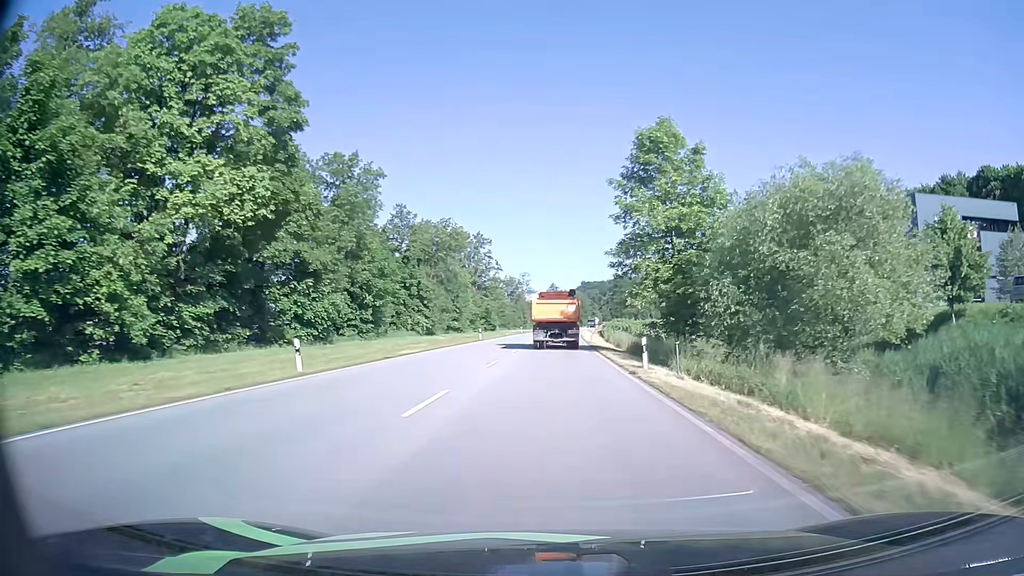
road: primary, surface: asphalt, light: Day
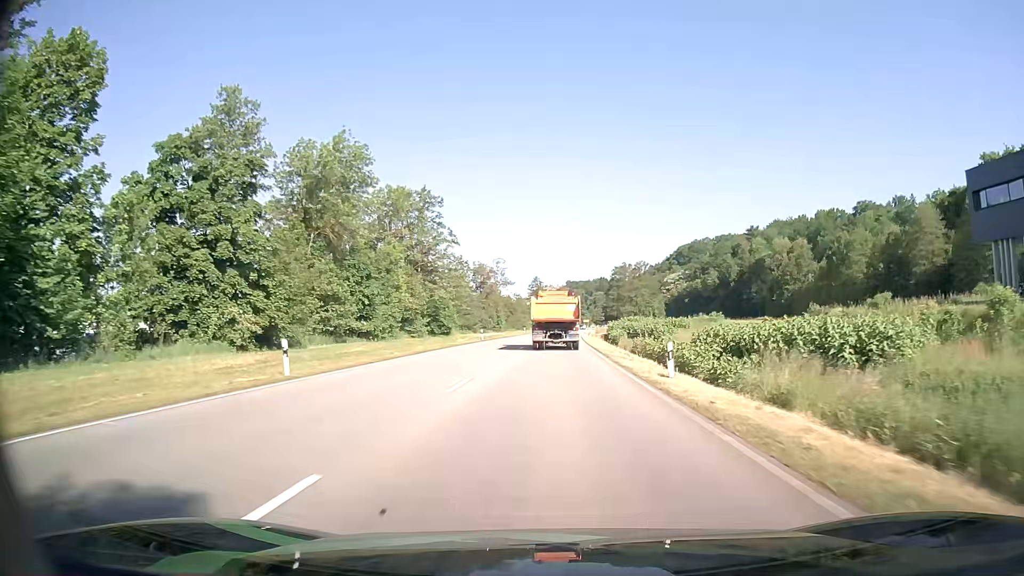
(+0.4, +43.7) m; +1°
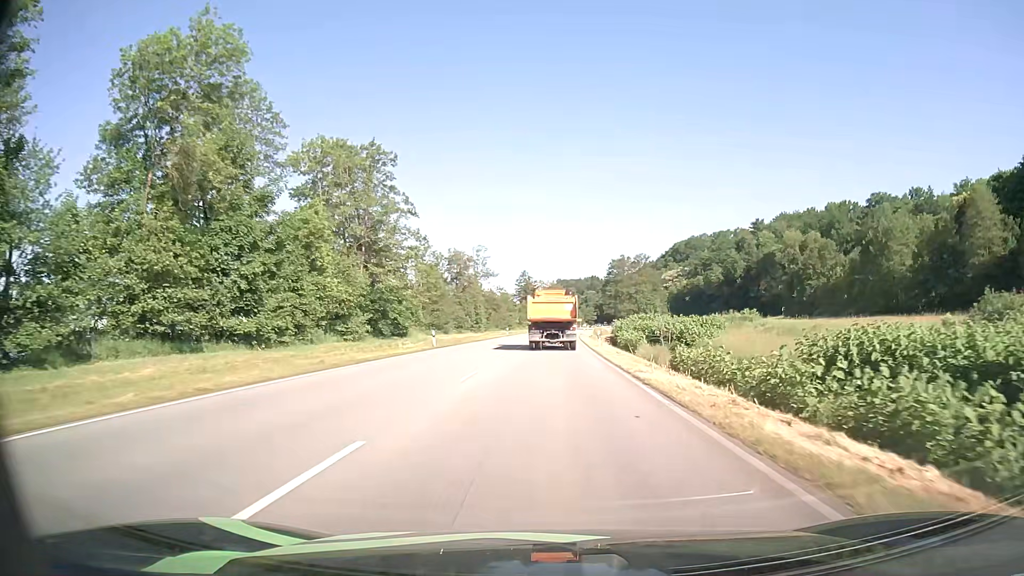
(+0.1, +22.1) m; +1°
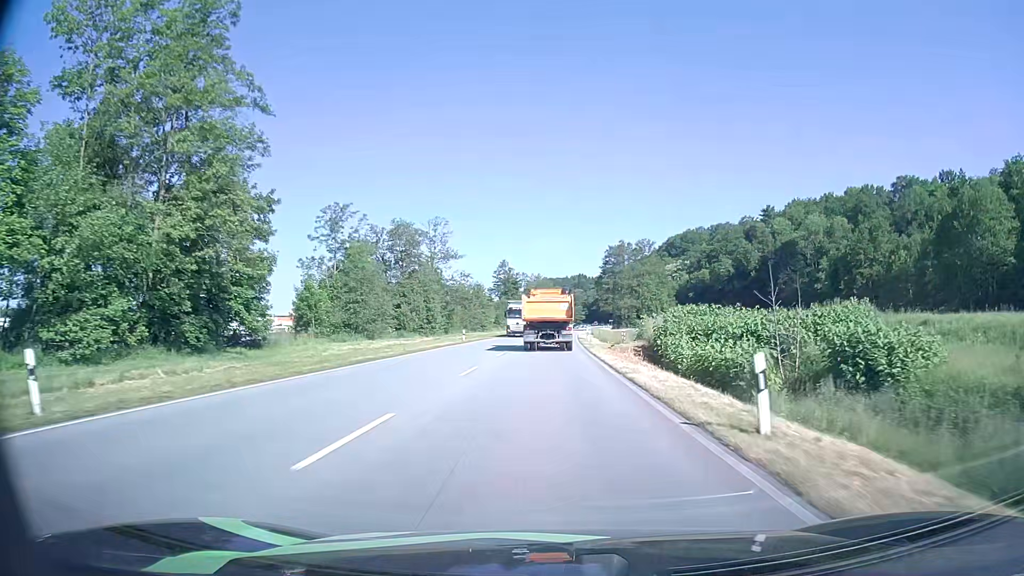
(+0.4, +33.5) m; +1°
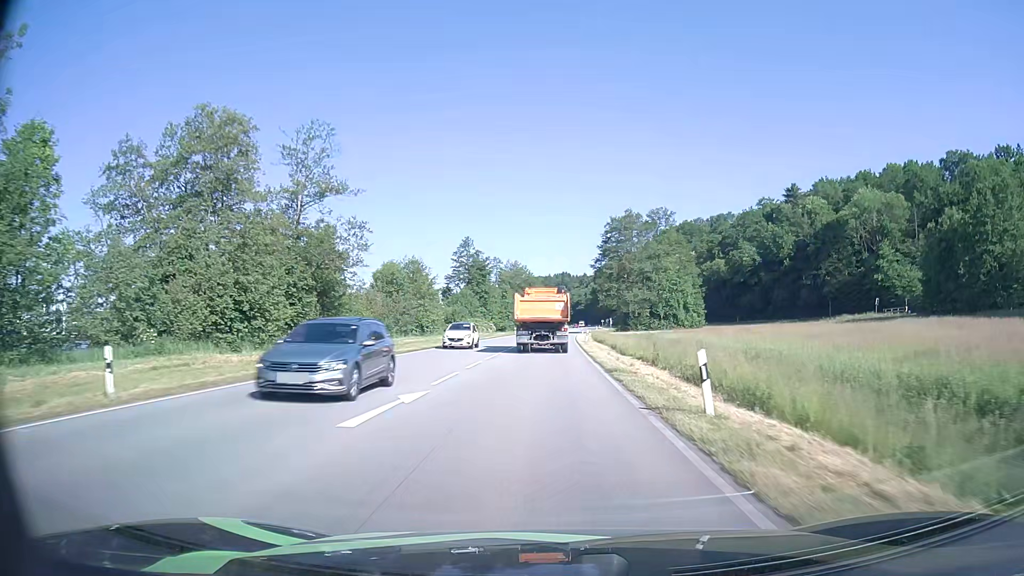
(+0.7, +45.1) m; +2°
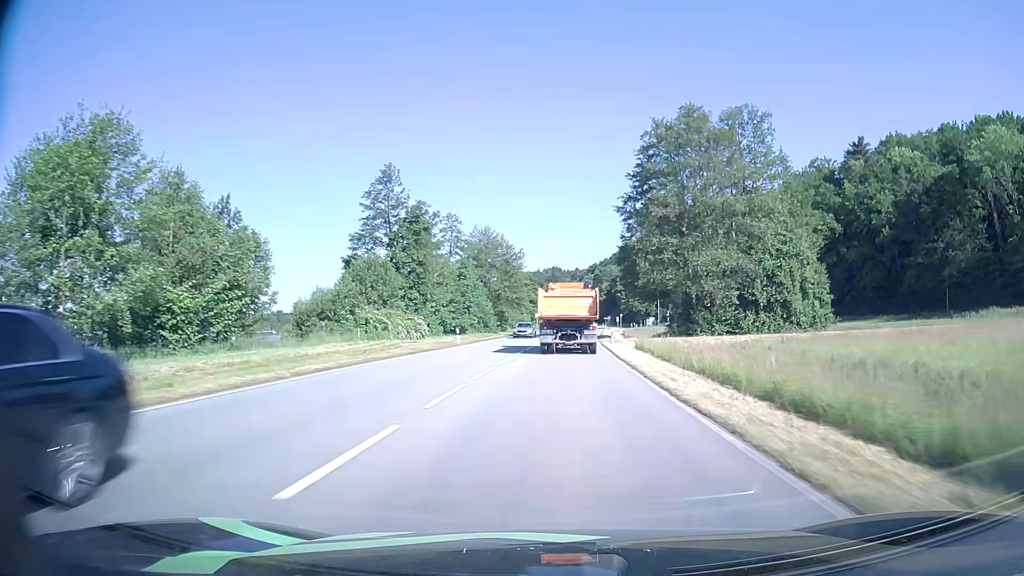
(+0.2, +57.1) m; +1°
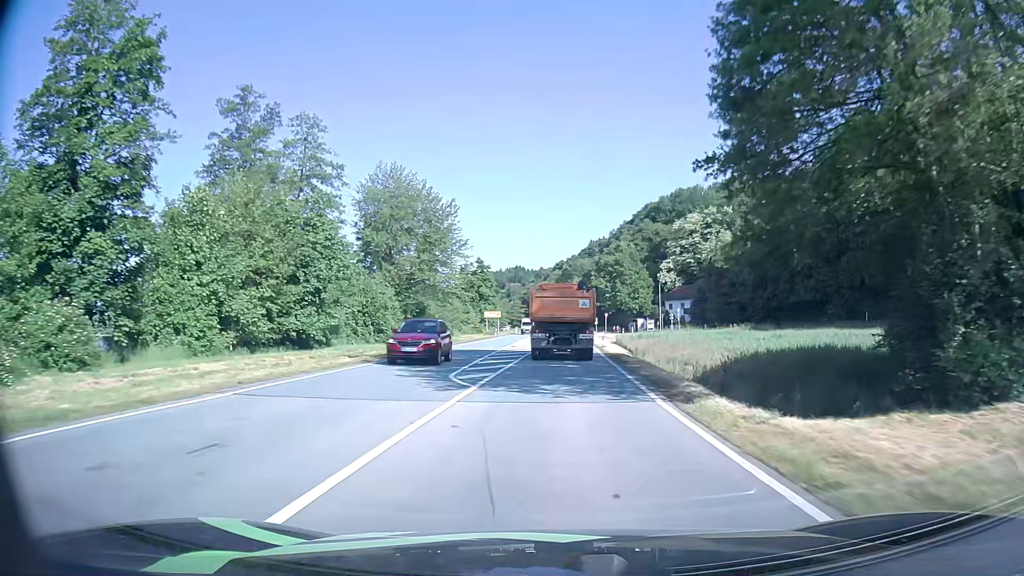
(+1.4, +45.9) m; +3°
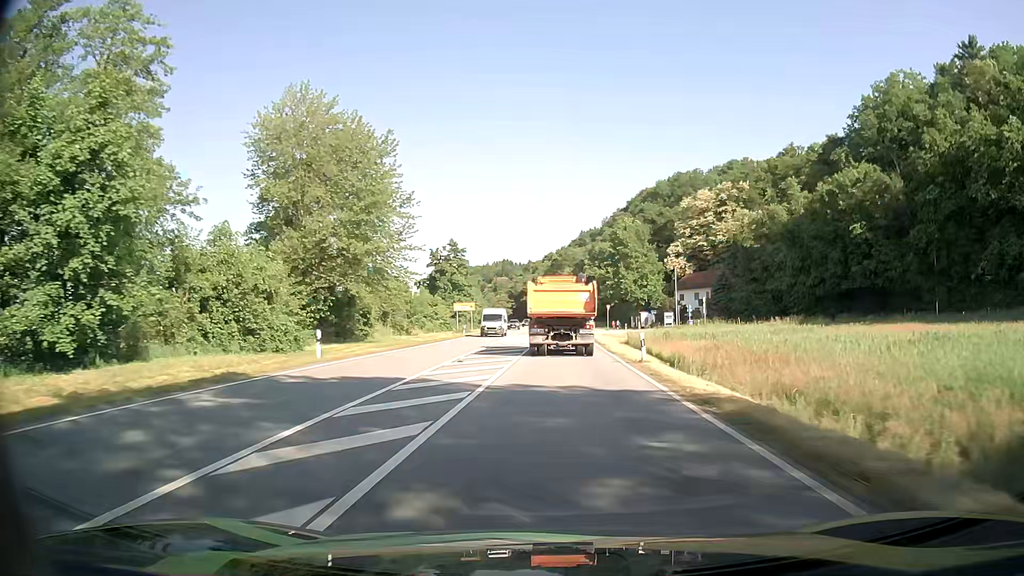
(+0.2, +22.6) m; +1°
(0, +10) (0, +20) (0, +30) (0, +40) (+1, +50) (+1, +60) (+1, +70) (+1, +80) (+1, +90) (+1, +100) m
